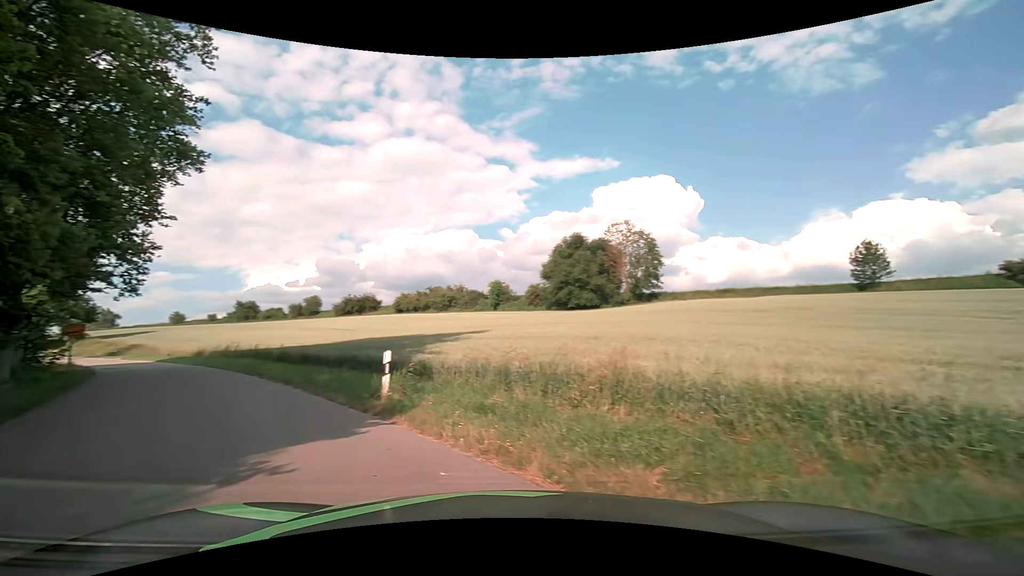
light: Day
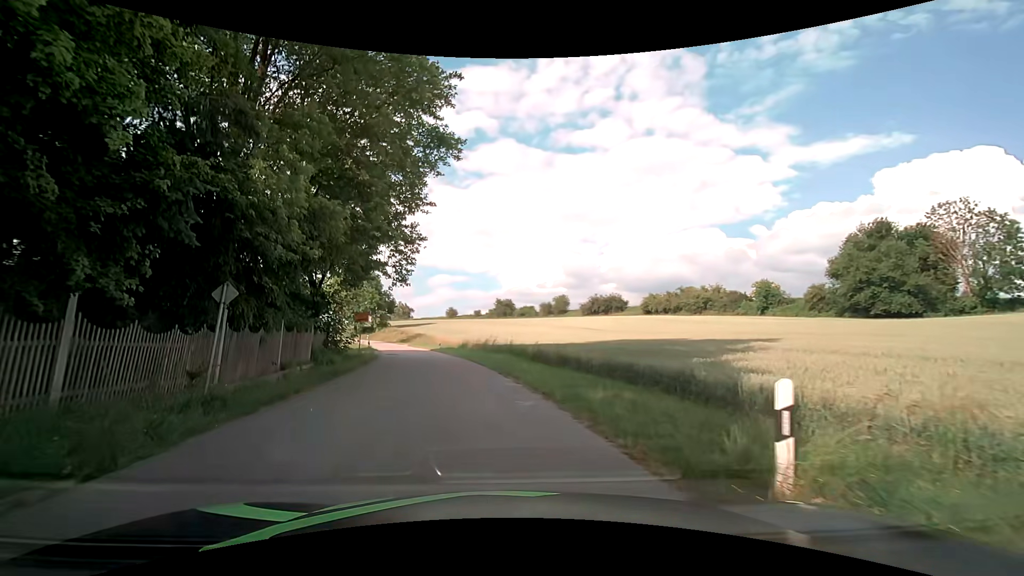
(-1.7, +5.8) m; -27°
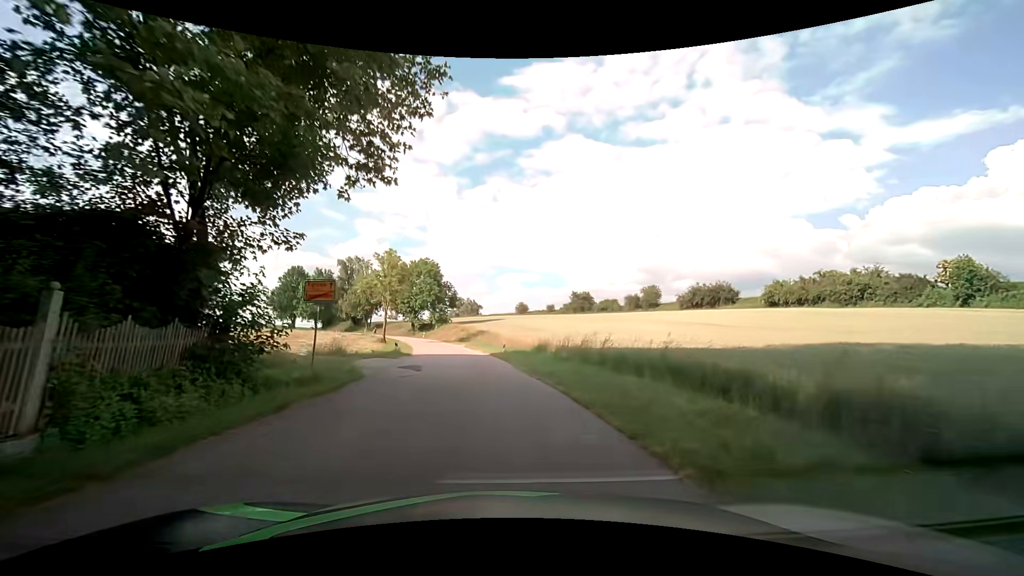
(-1.8, +20.0) m; -7°
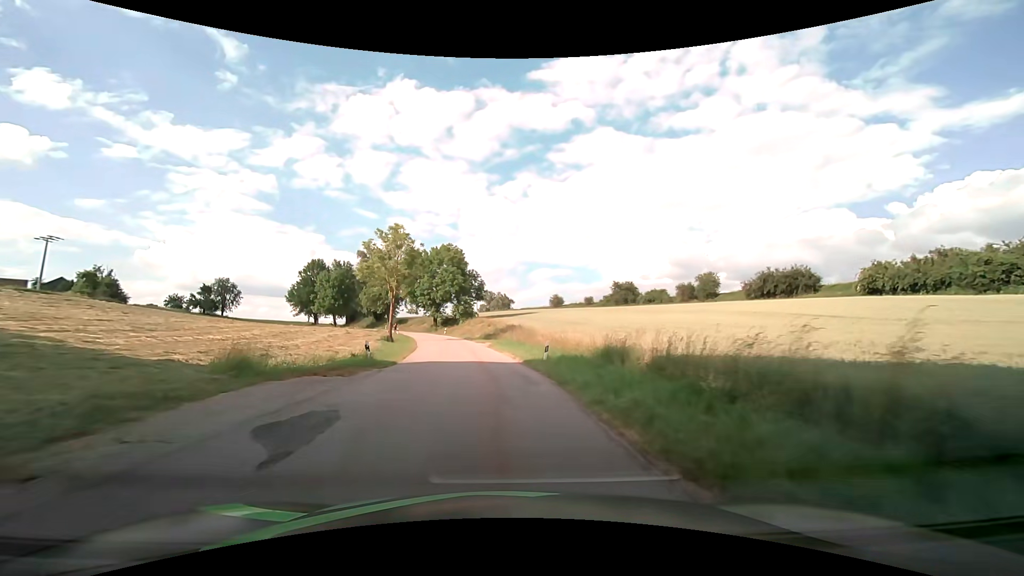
(-0.5, +14.0) m; -4°
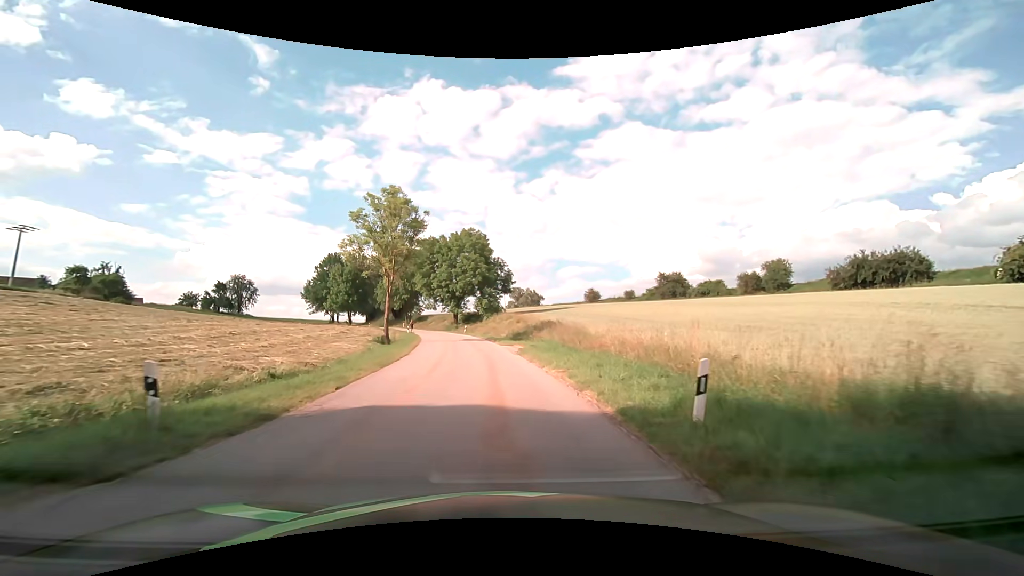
(-0.4, +13.6) m; -3°
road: tertiary
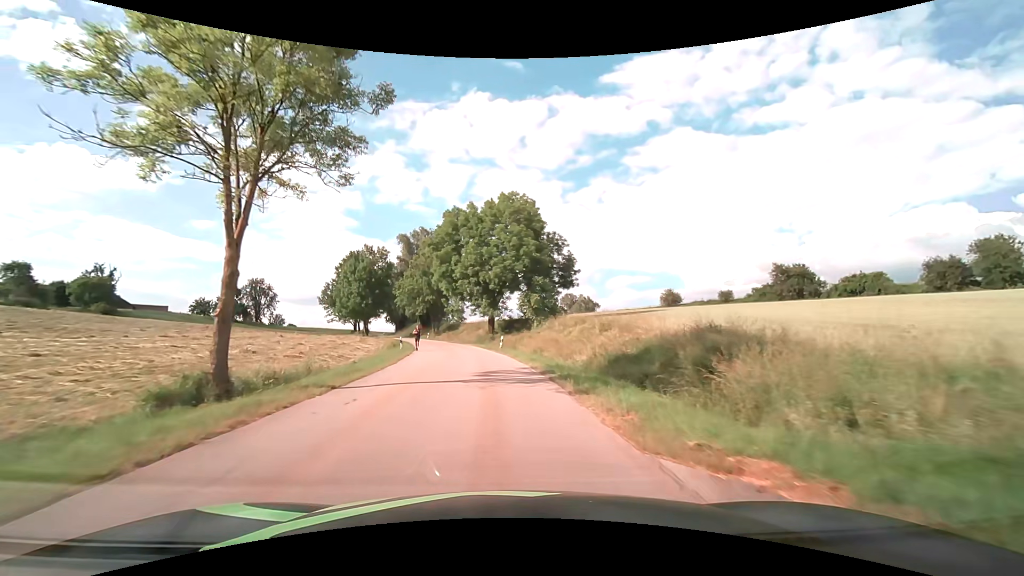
(-1.2, +27.8) m; -5°
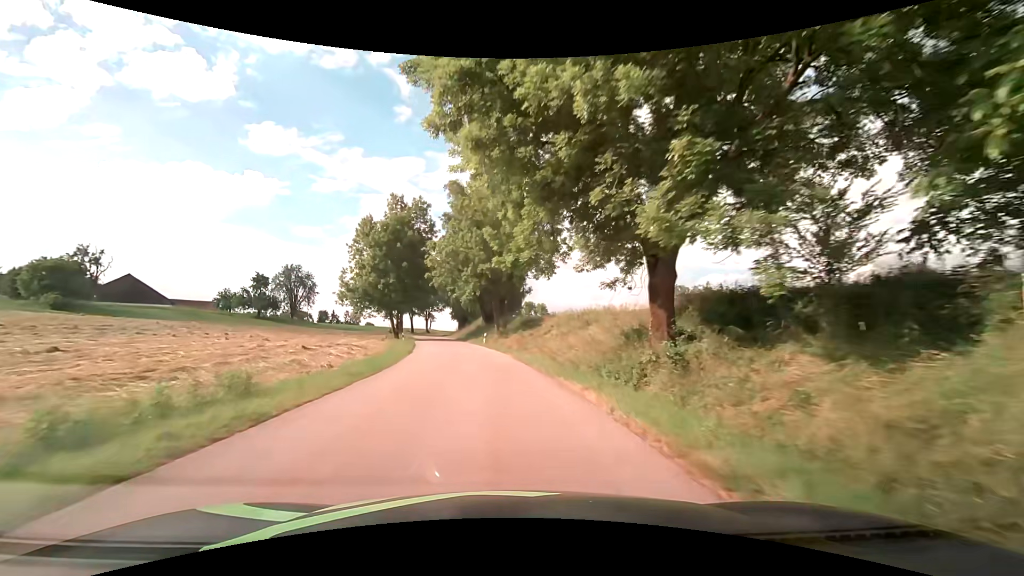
(-3.5, +41.3) m; -10°
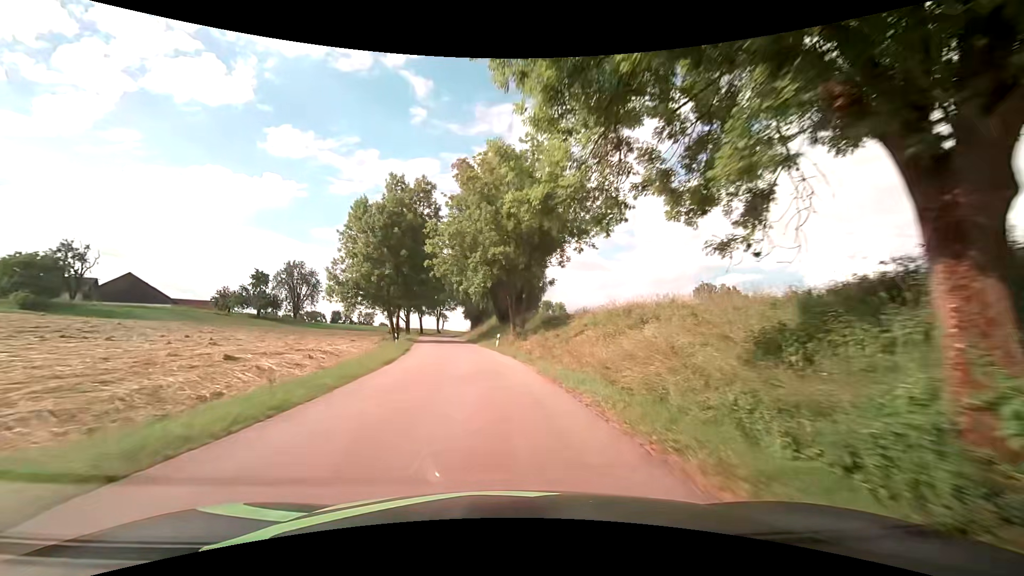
(-0.2, +9.2) m; -2°
(0, +10) (-1, +20) (-2, +30) (-3, +40) (-5, +50) (-7, +60) (-8, +69) (-10, +79) (-11, +89) (-12, +99) m
